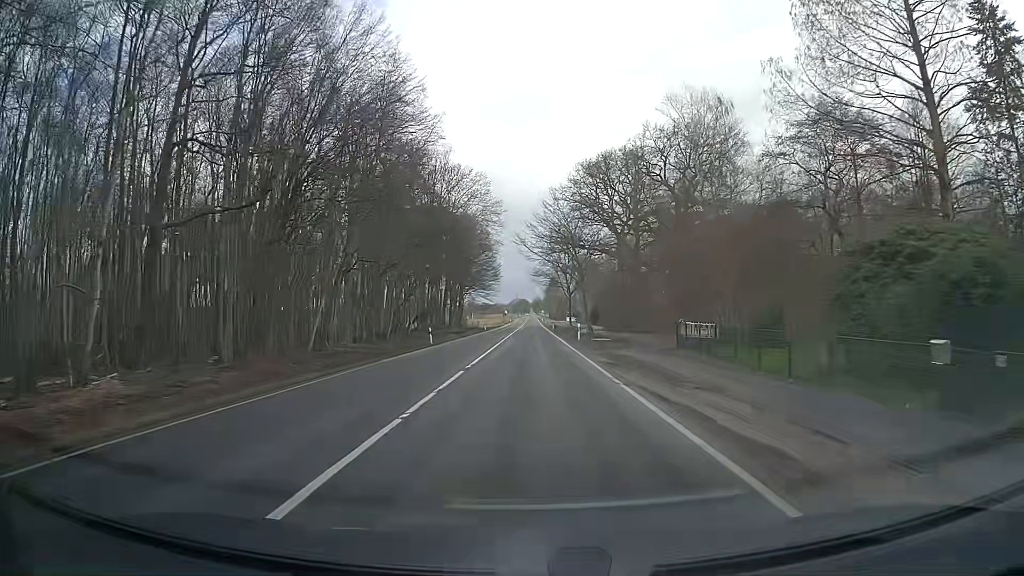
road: secondary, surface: asphalt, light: Day
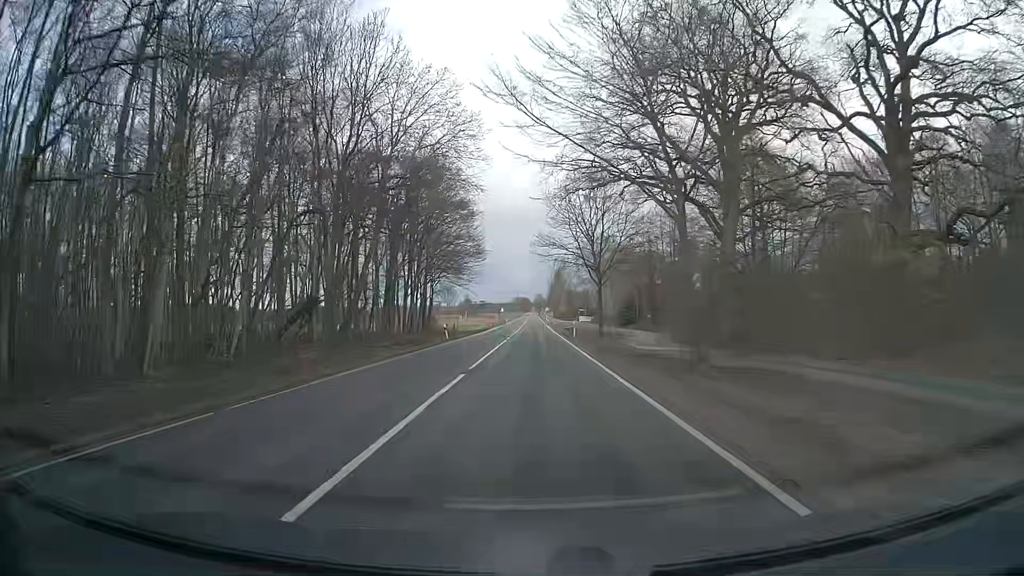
(-0.3, +43.0) m; -1°
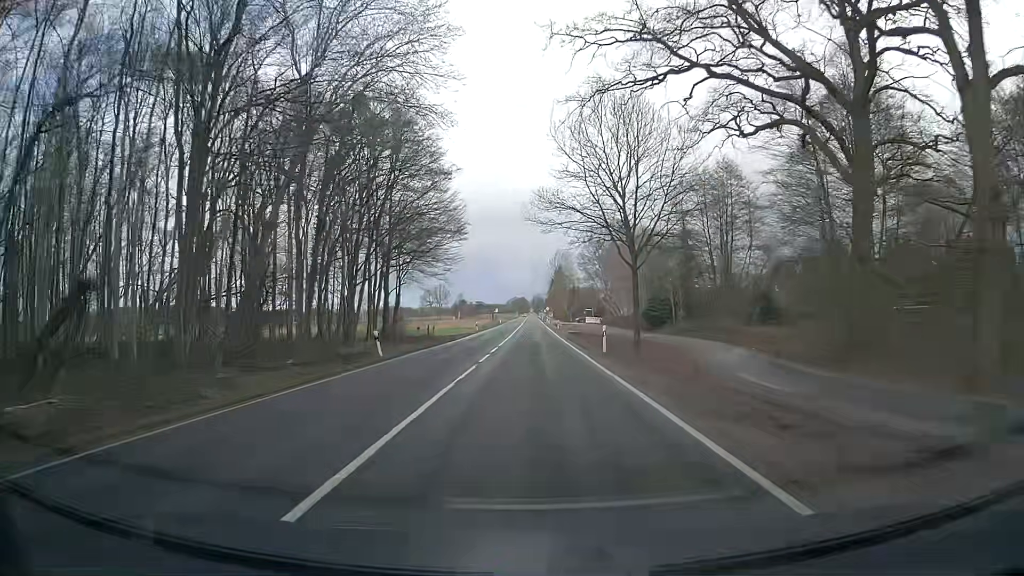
(+0.1, +21.5) m; 0°
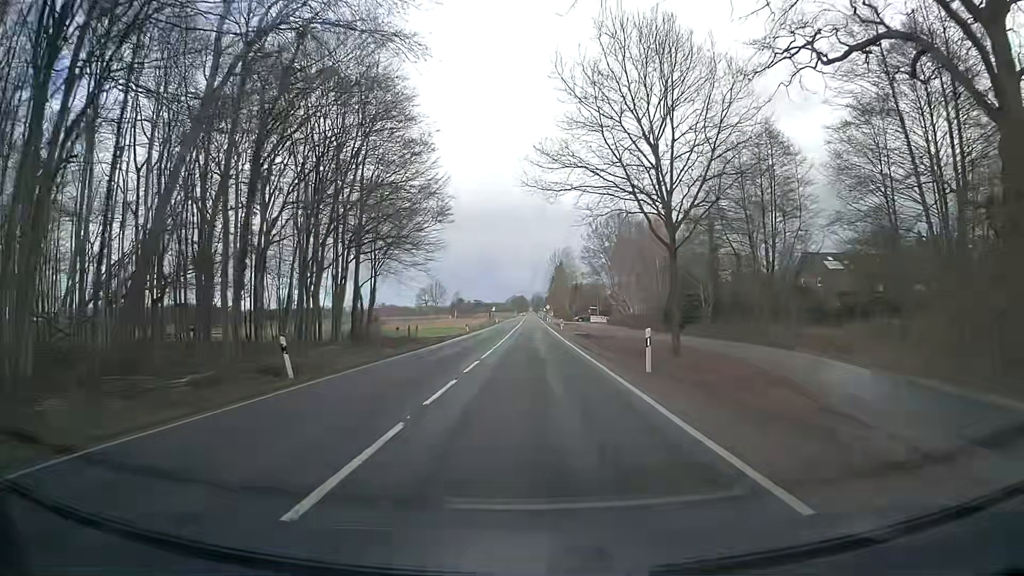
(0.0, +10.8) m; +1°
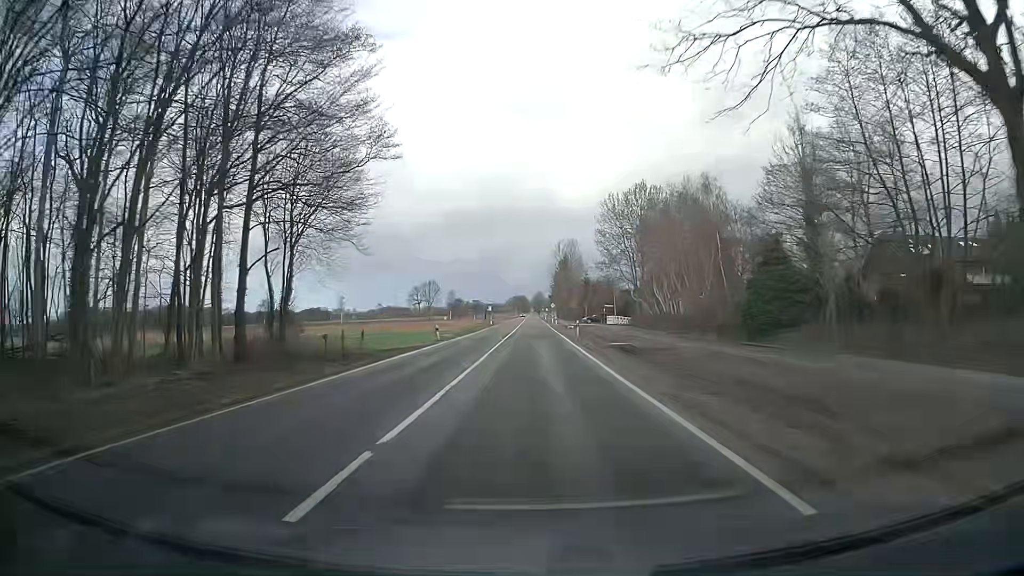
(-0.1, +21.5) m; 0°
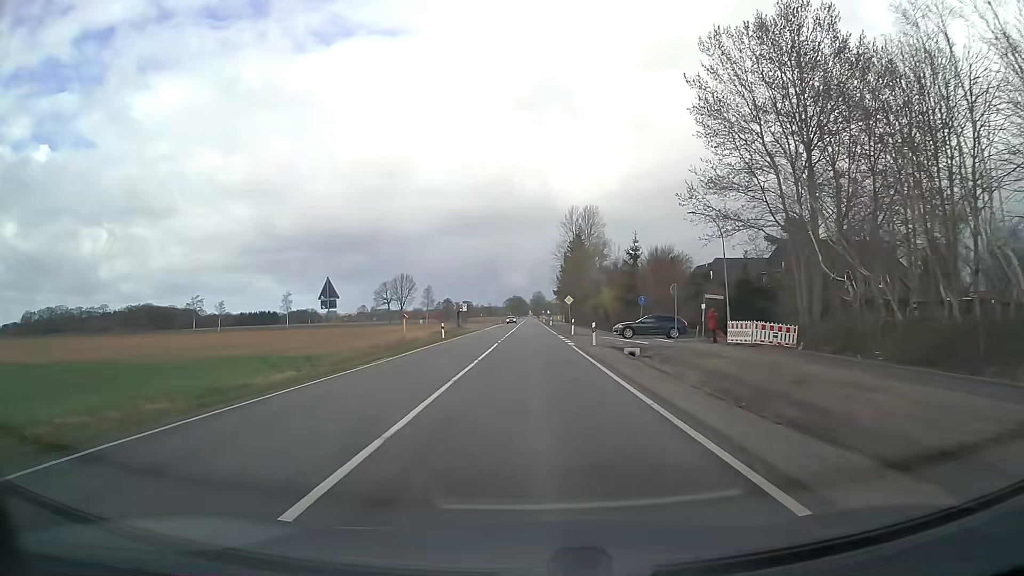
(+0.1, +53.6) m; 0°
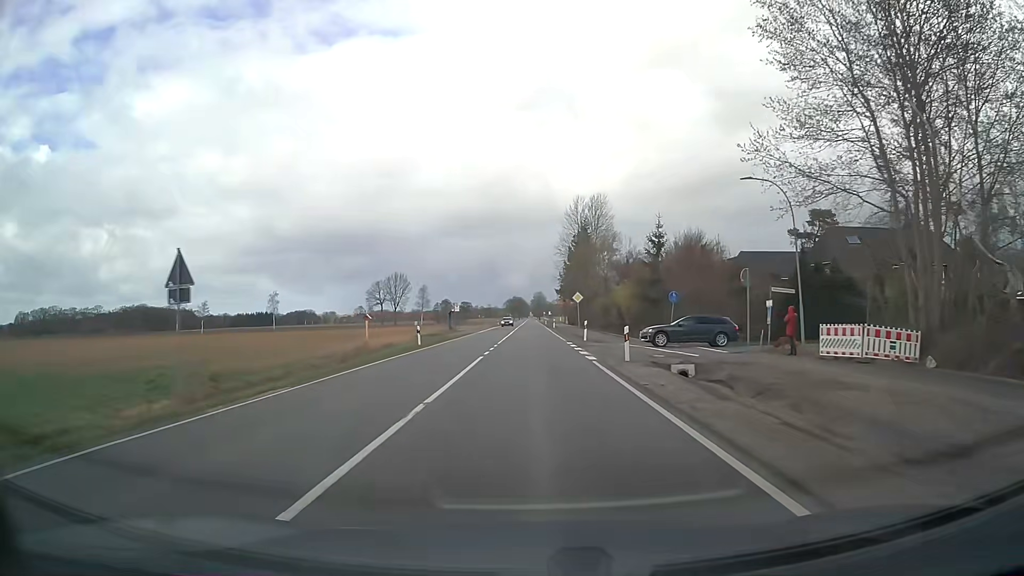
(0.0, +10.7) m; 0°
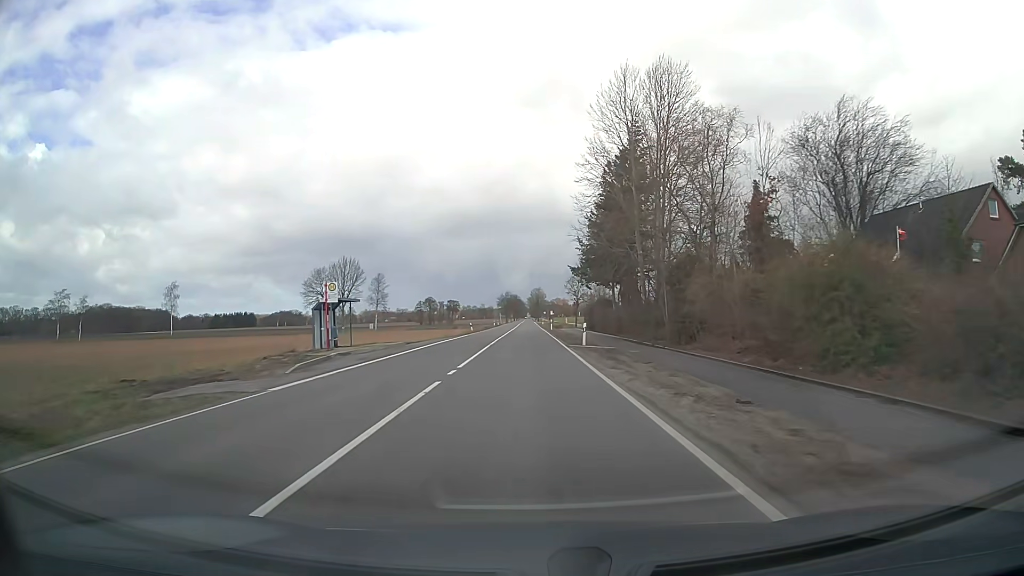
(+0.1, +53.6) m; 0°
(0, +10) (0, +20) (0, +30) (0, +40) (0, +50) (-1, +60) (-1, +70) (-1, +80) (-1, +90) (-1, +100) m
